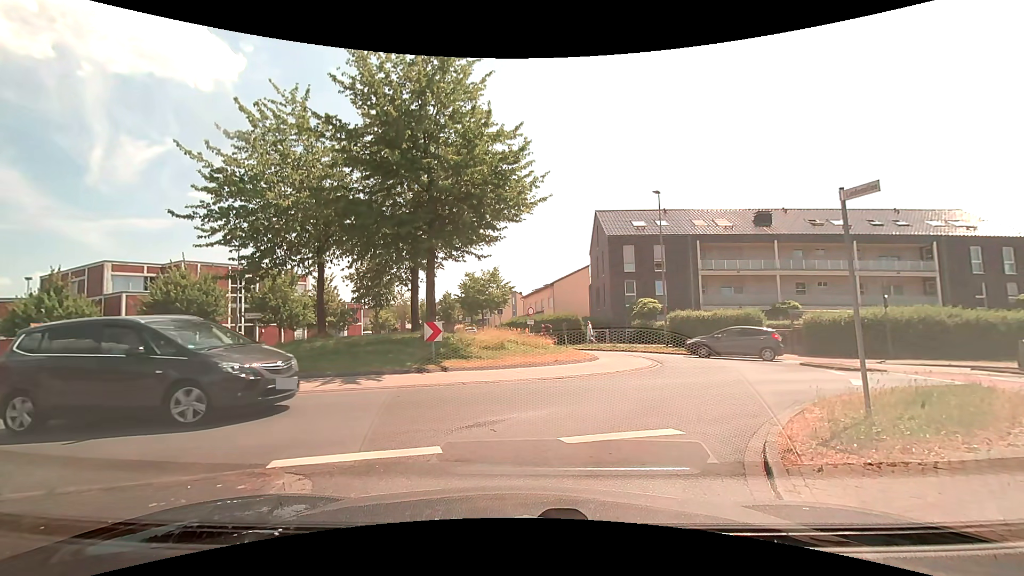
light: Day
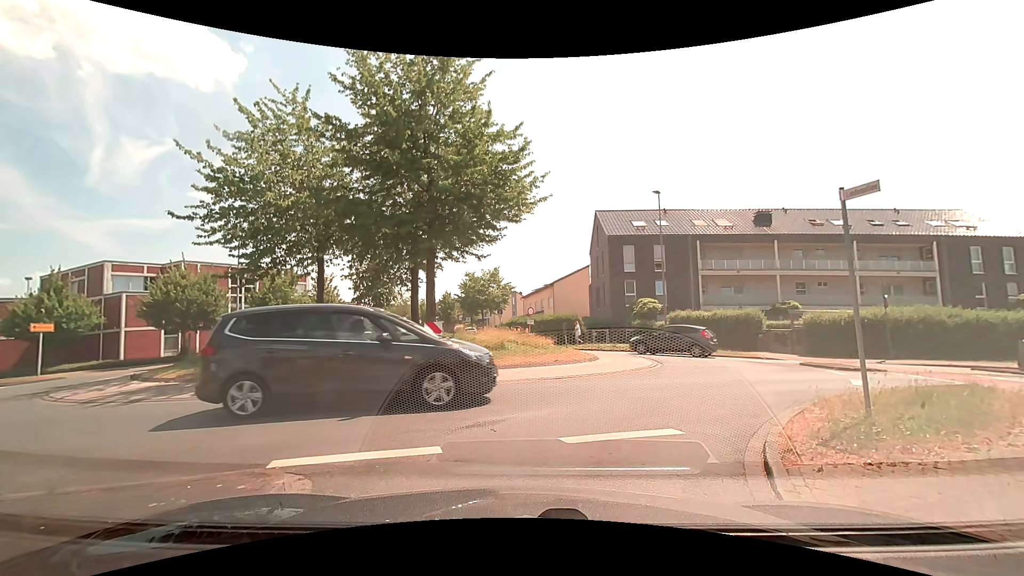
(0.0, 0.0) m; 0°
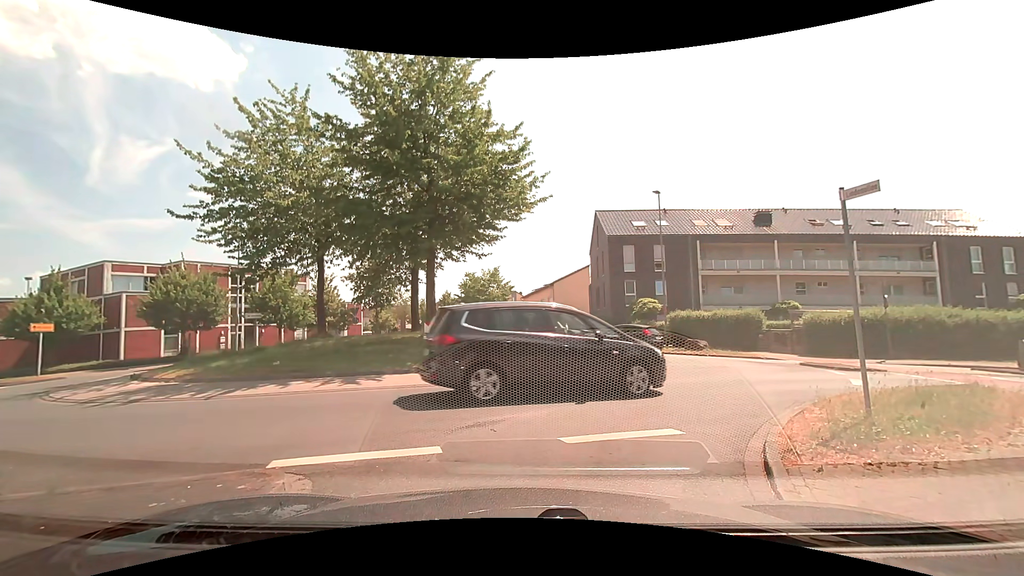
(0.0, 0.0) m; 0°
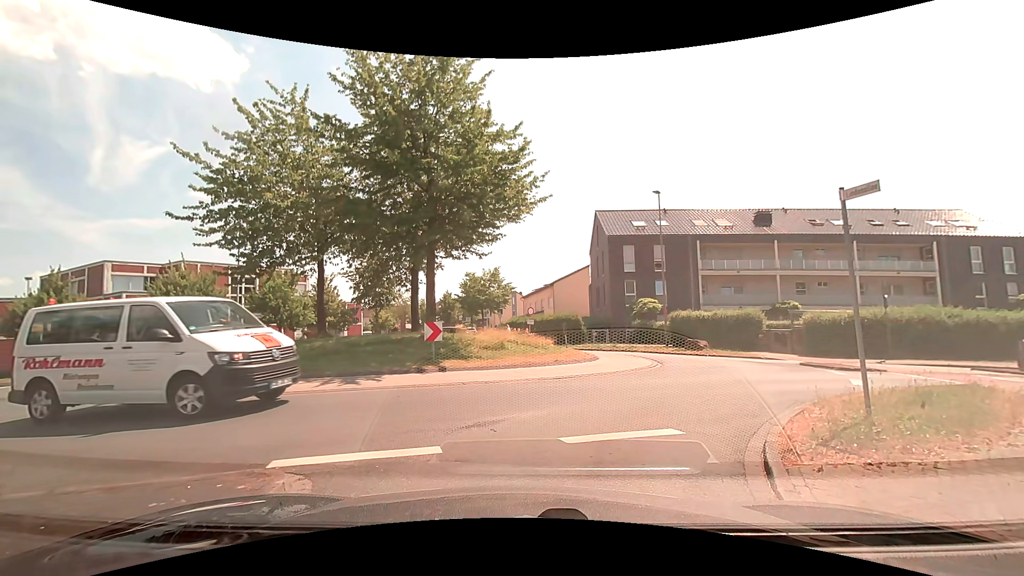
(0.0, 0.0) m; 0°
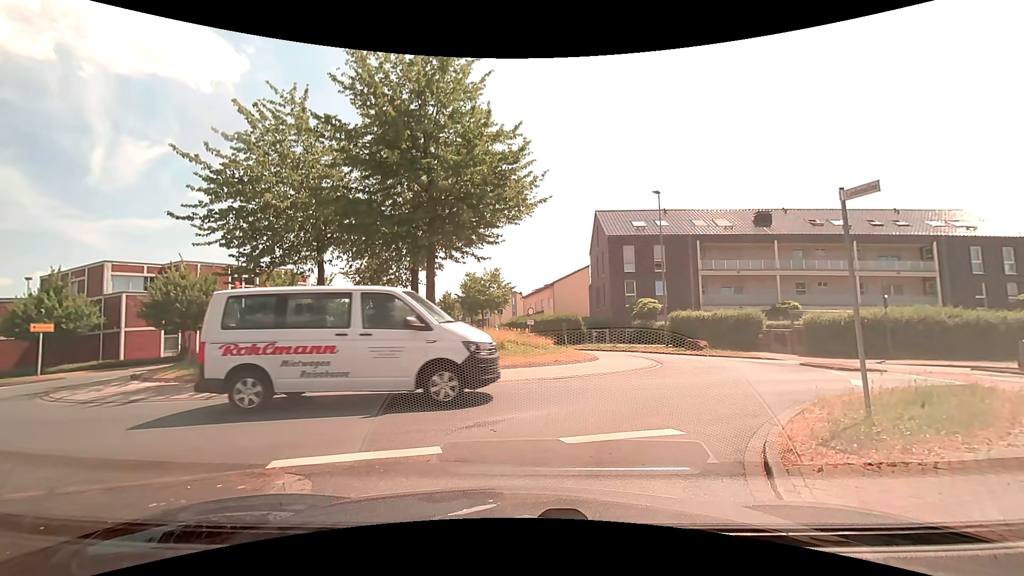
(0.0, 0.0) m; 0°
